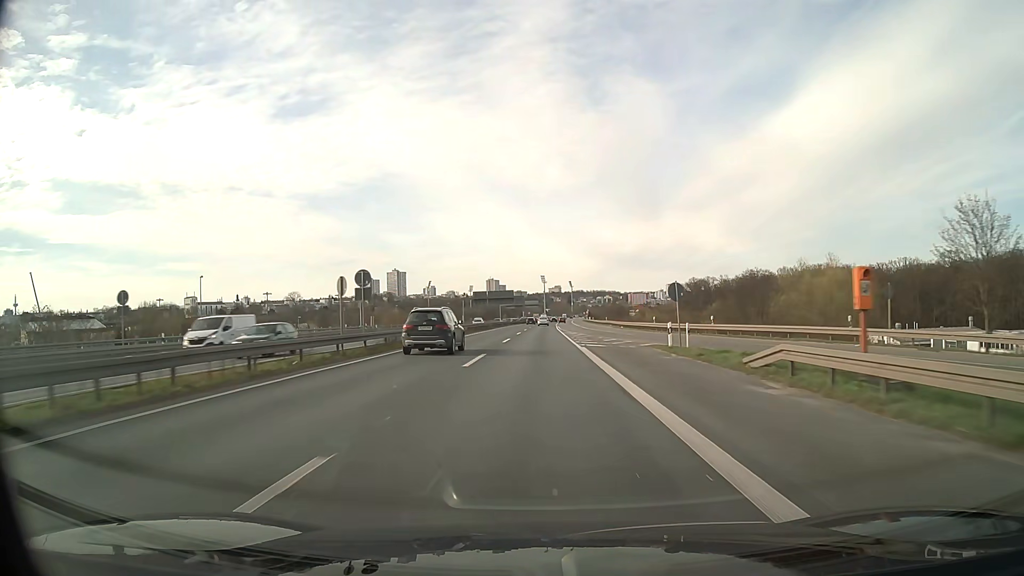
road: motorway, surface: asphalt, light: Day
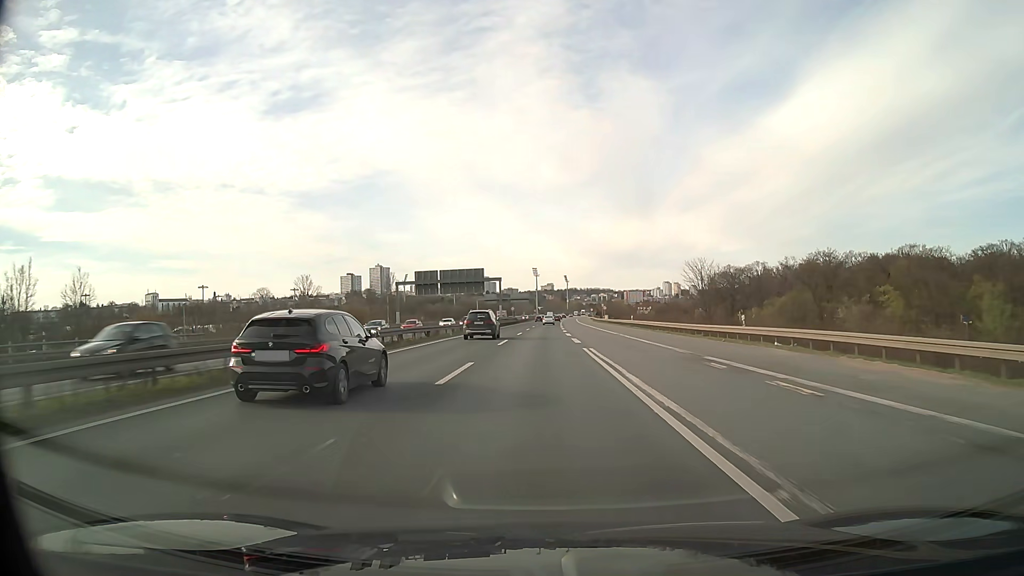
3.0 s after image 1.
(-0.3, +76.8) m; 0°
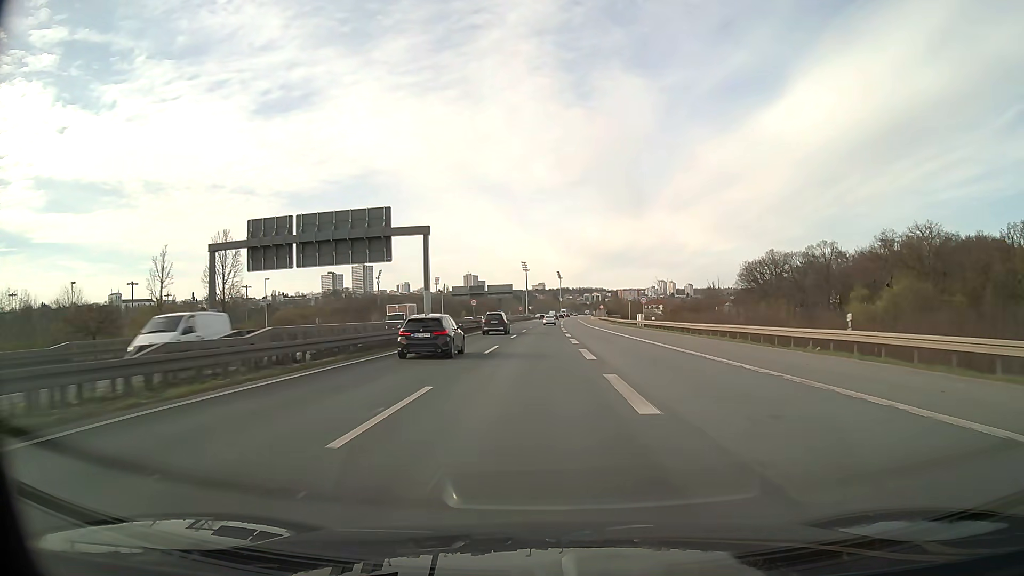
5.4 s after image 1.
(+0.5, +60.3) m; +1°
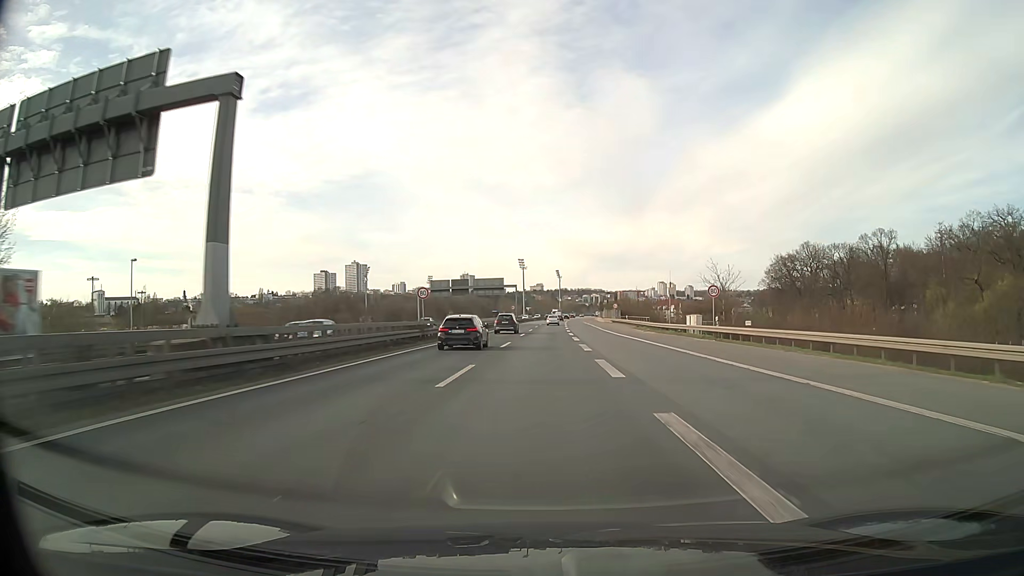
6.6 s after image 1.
(0.0, +29.7) m; 0°
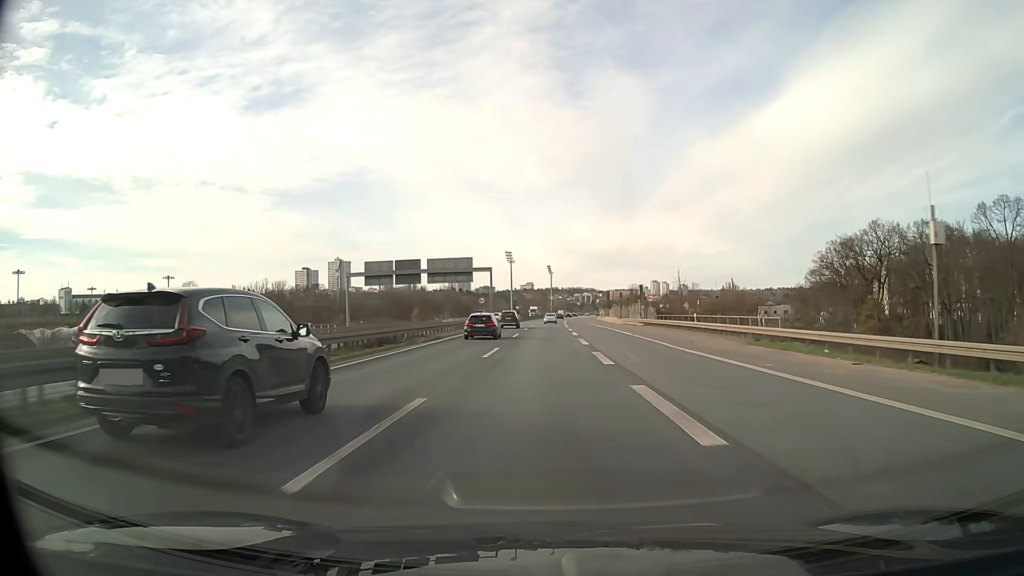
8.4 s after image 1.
(+0.2, +44.1) m; +1°
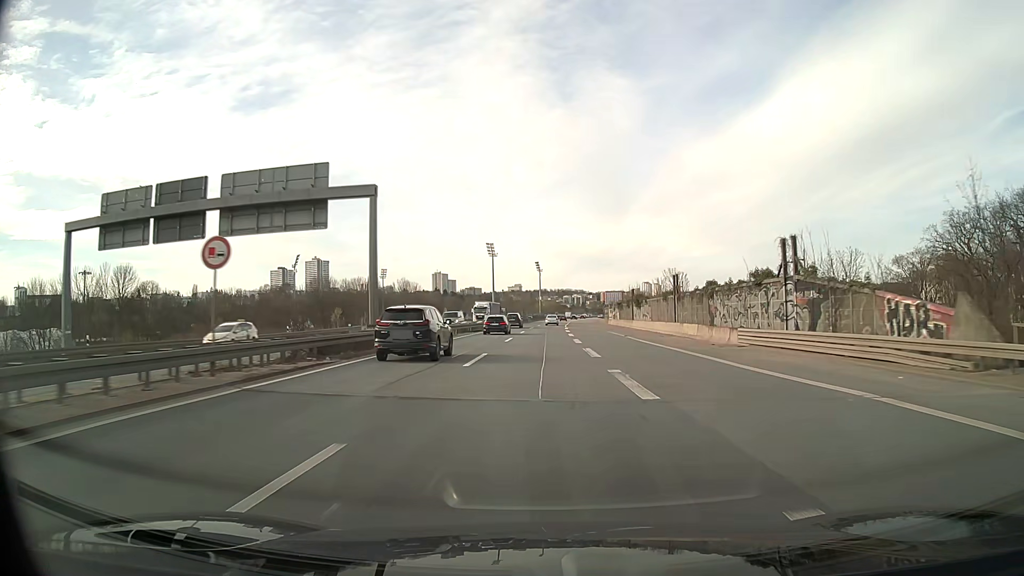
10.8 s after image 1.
(+0.6, +56.5) m; +1°
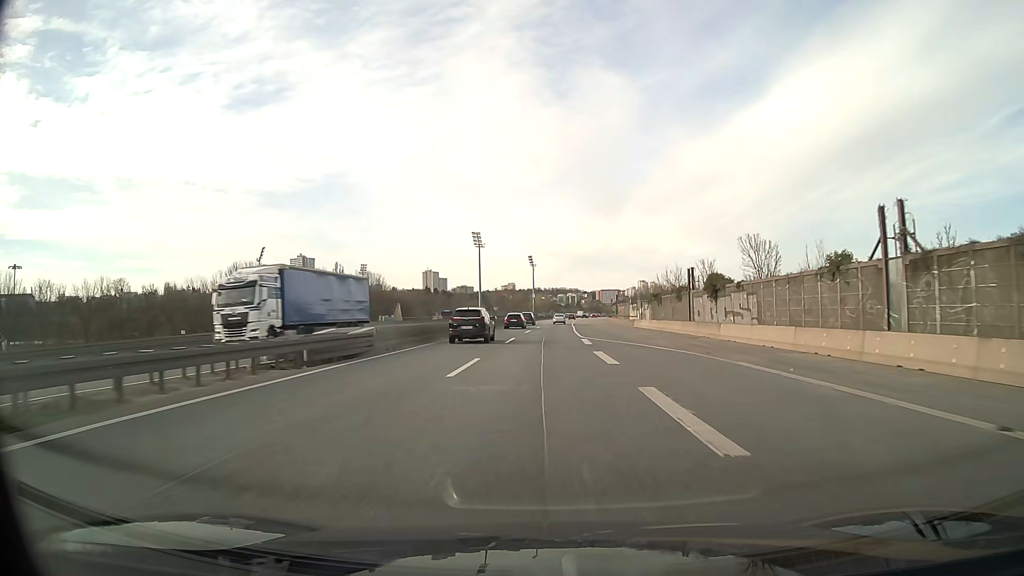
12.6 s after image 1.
(+0.1, +39.8) m; 0°
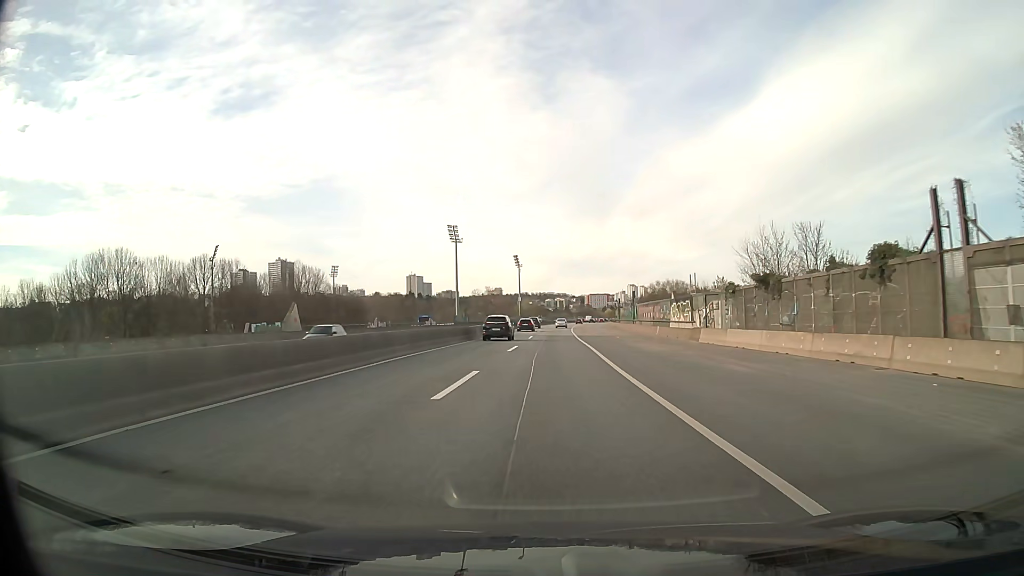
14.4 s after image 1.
(+0.4, +37.9) m; +1°
(0, +10) (0, +20) (0, +30) (+1, +40) (+1, +50) (+1, +60) (+2, +70) (+2, +80) (+2, +90) (+3, +100) m
